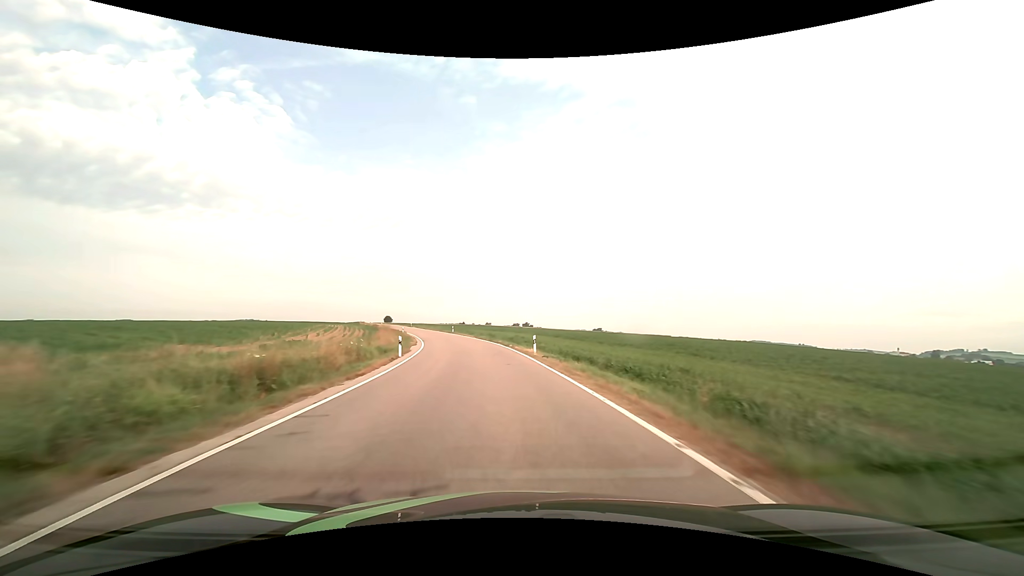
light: Day
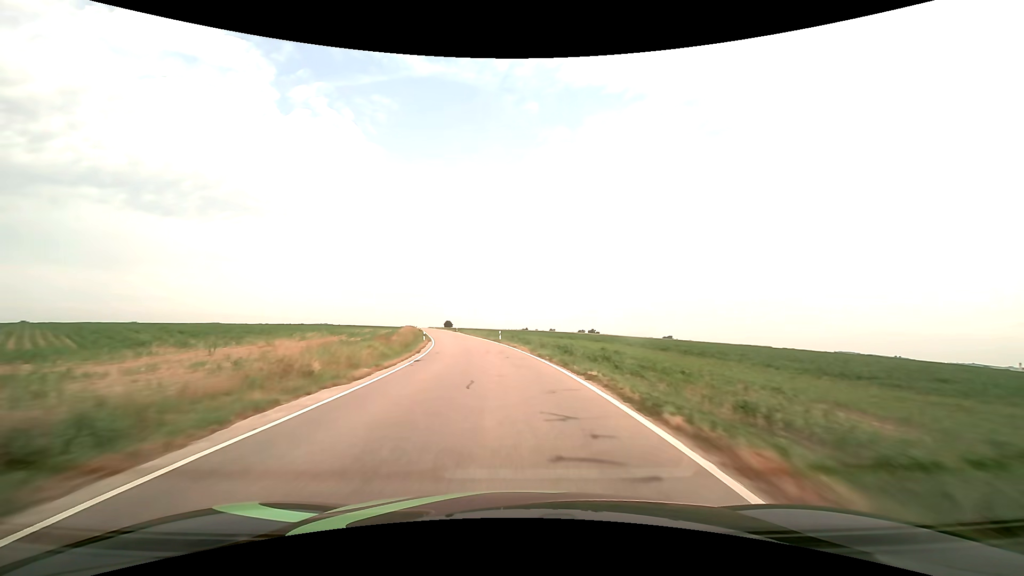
(-1.8, +26.6) m; -8°
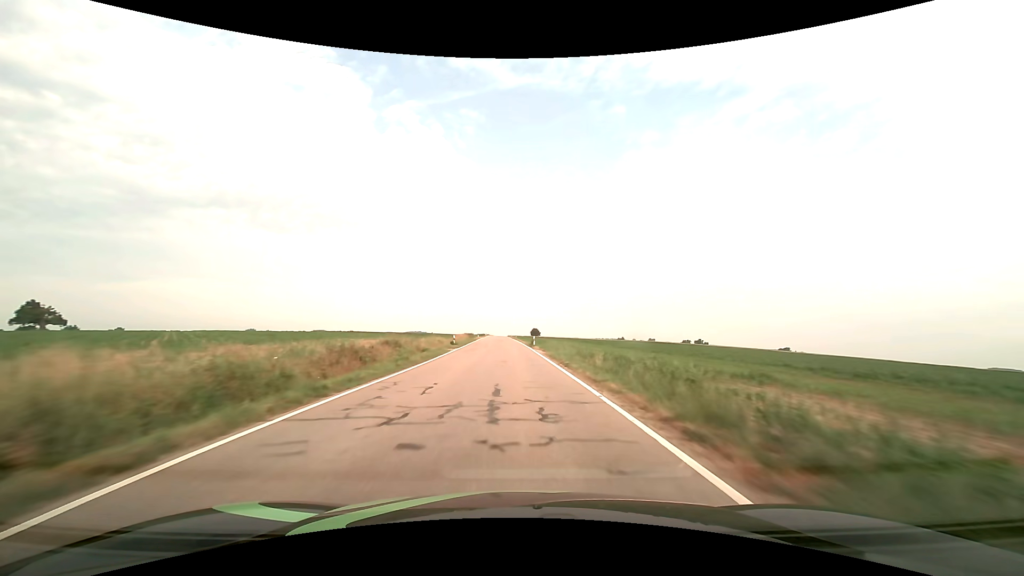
(-5.7, +55.2) m; -11°
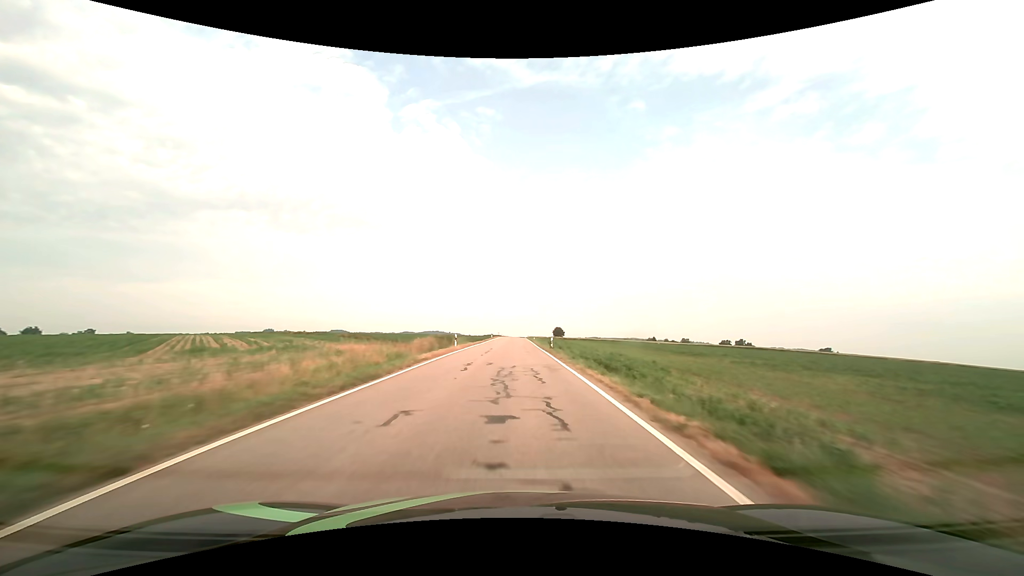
(-1.7, +57.6) m; -2°
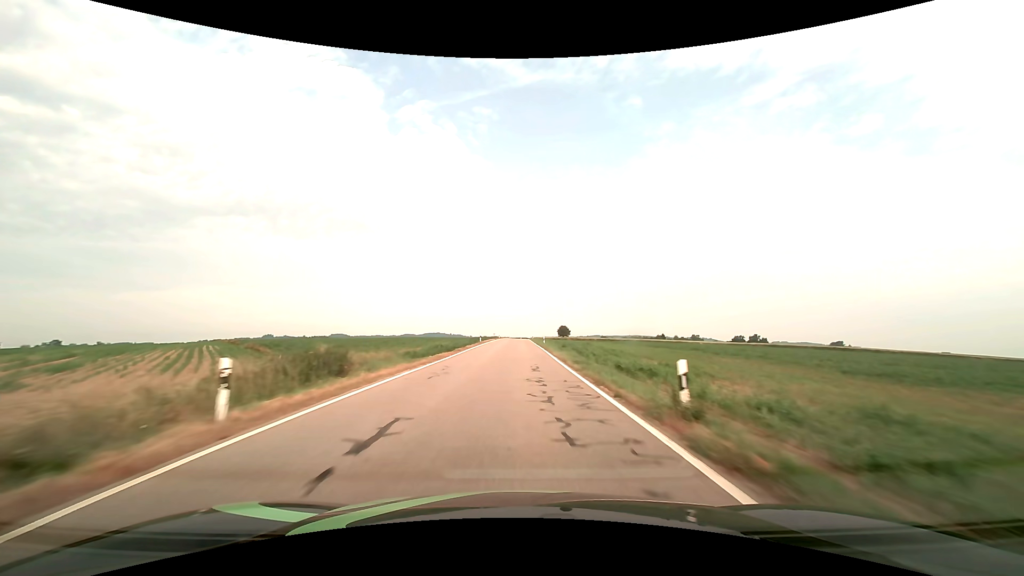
(0.0, +29.5) m; 0°
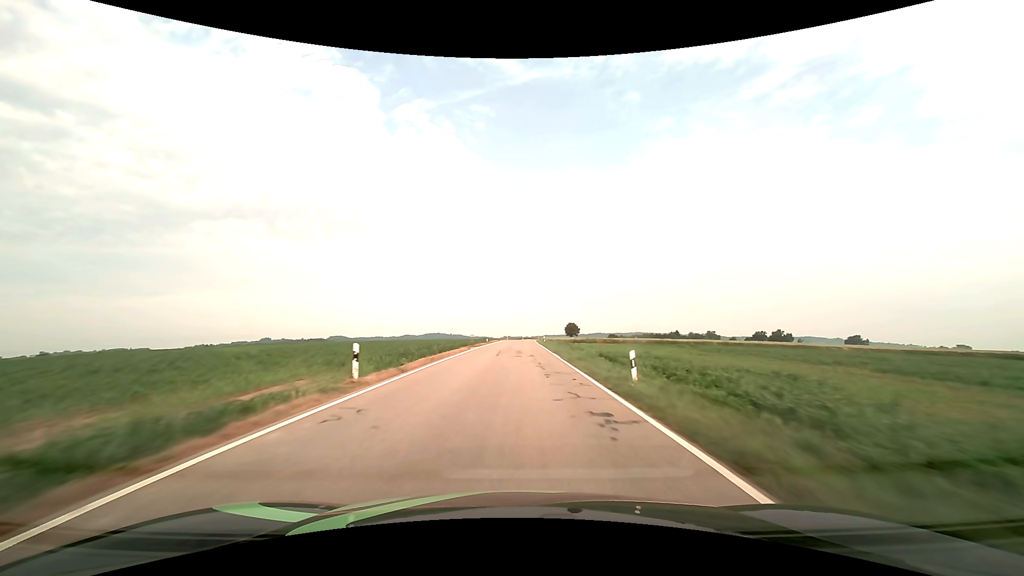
(0.0, +45.0) m; 0°
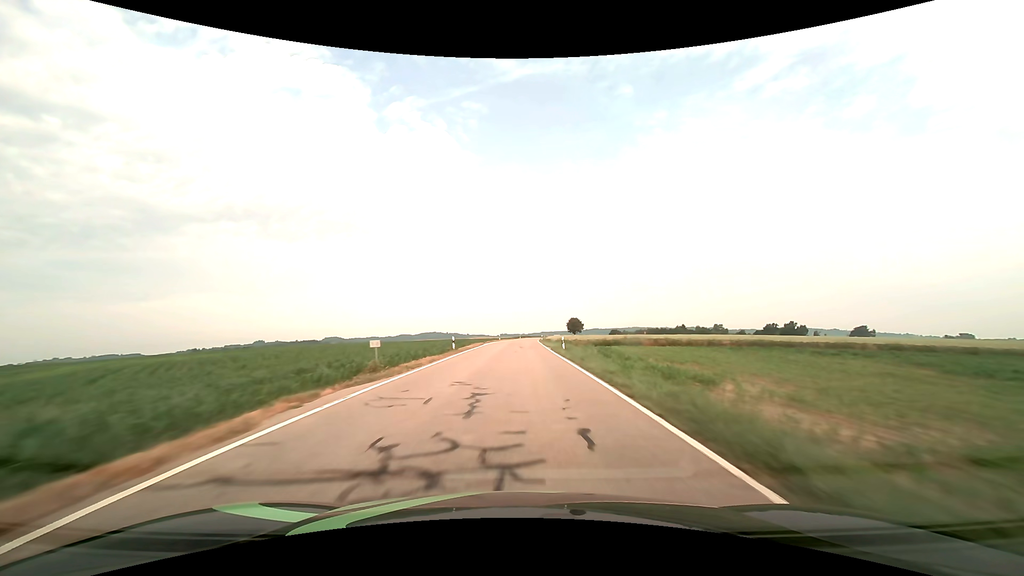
(+0.1, +30.4) m; 0°
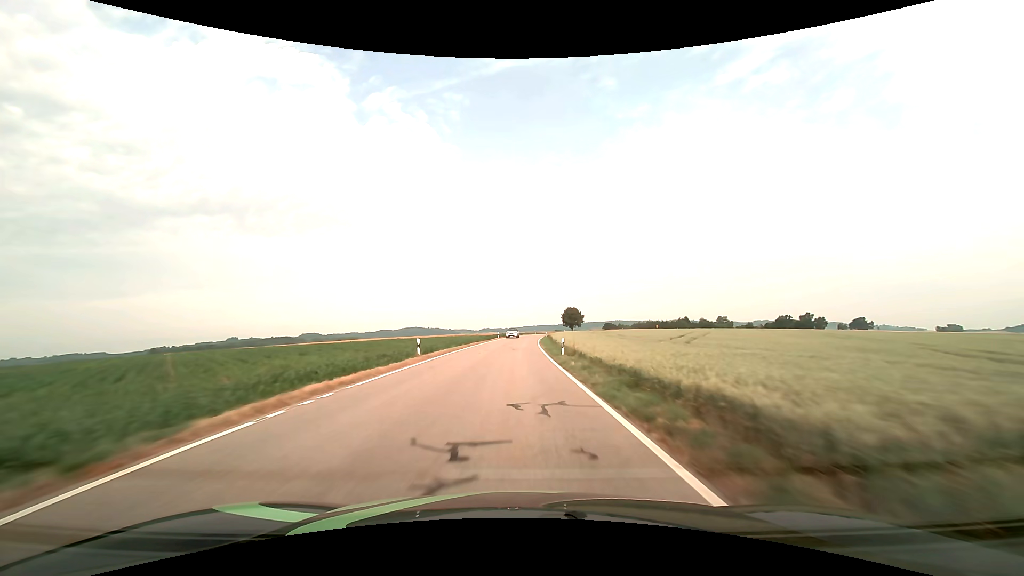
(+0.9, +58.5) m; +2°
(0, +10) (0, +20) (0, +30) (0, +40) (+1, +50) (+1, +60) (+2, +70) (+2, +80) (+3, +90) (+5, +100) m
